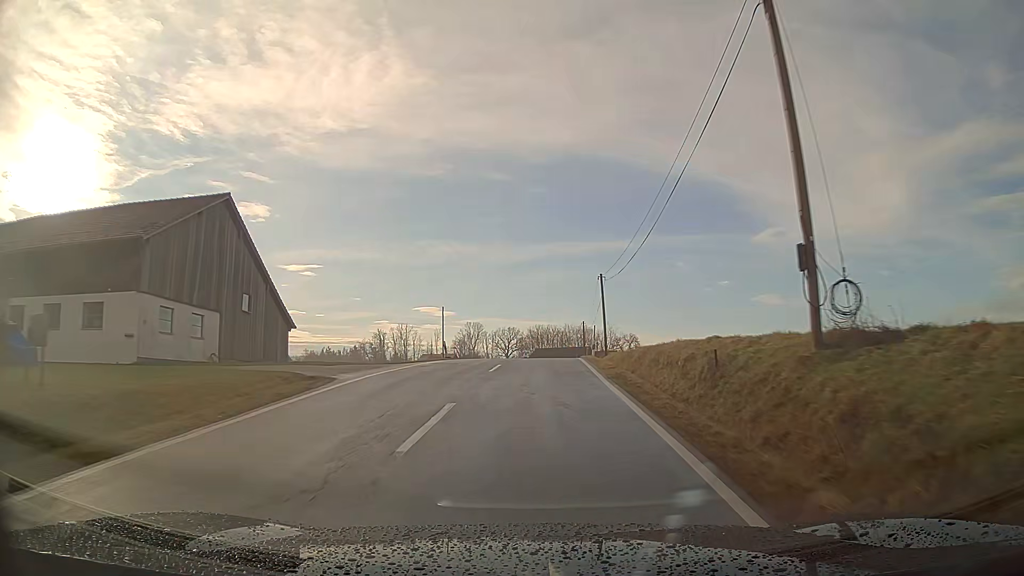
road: tertiary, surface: asphalt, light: Day
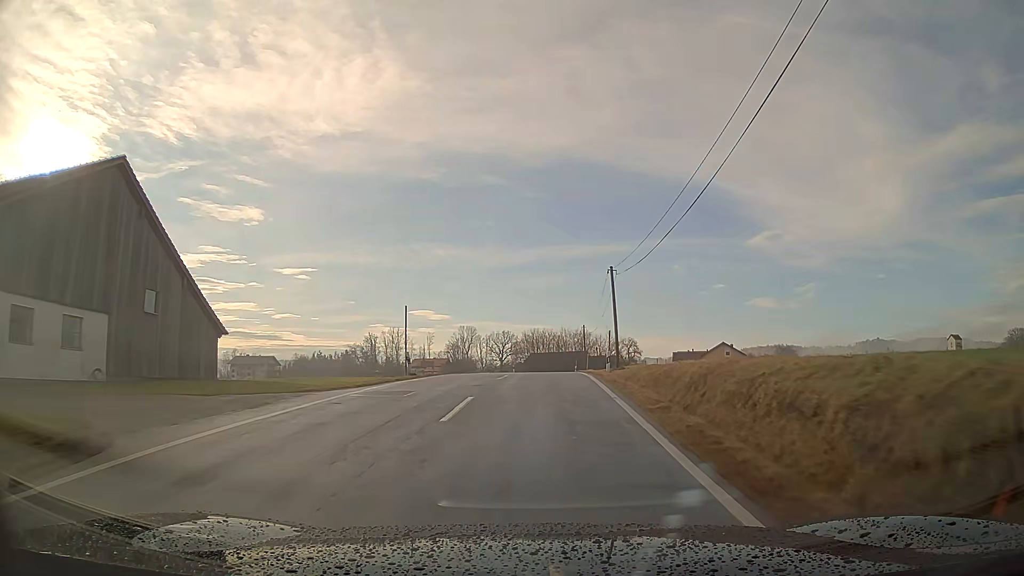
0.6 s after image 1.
(0.0, +8.9) m; 0°
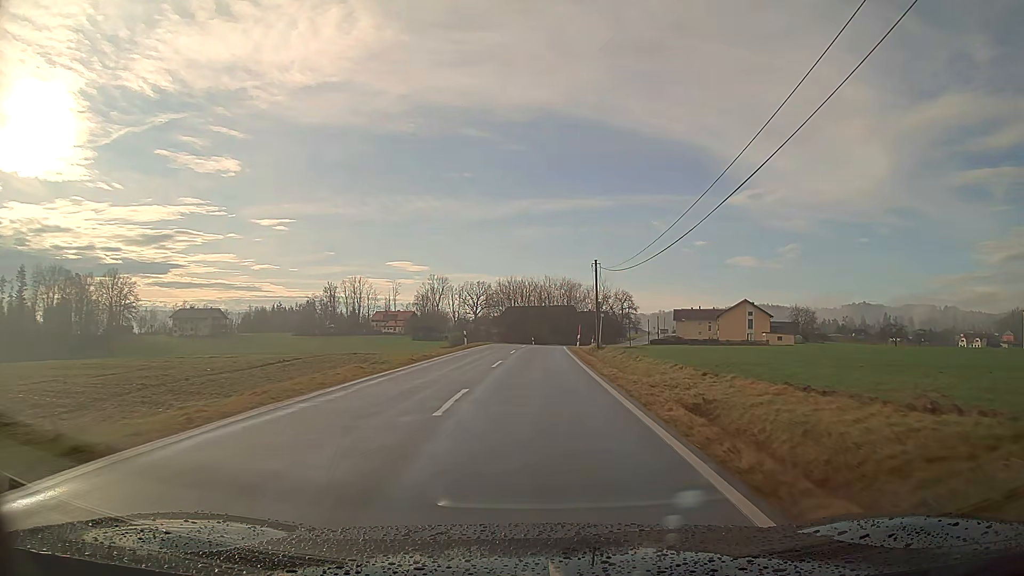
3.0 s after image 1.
(+0.6, +36.2) m; +1°
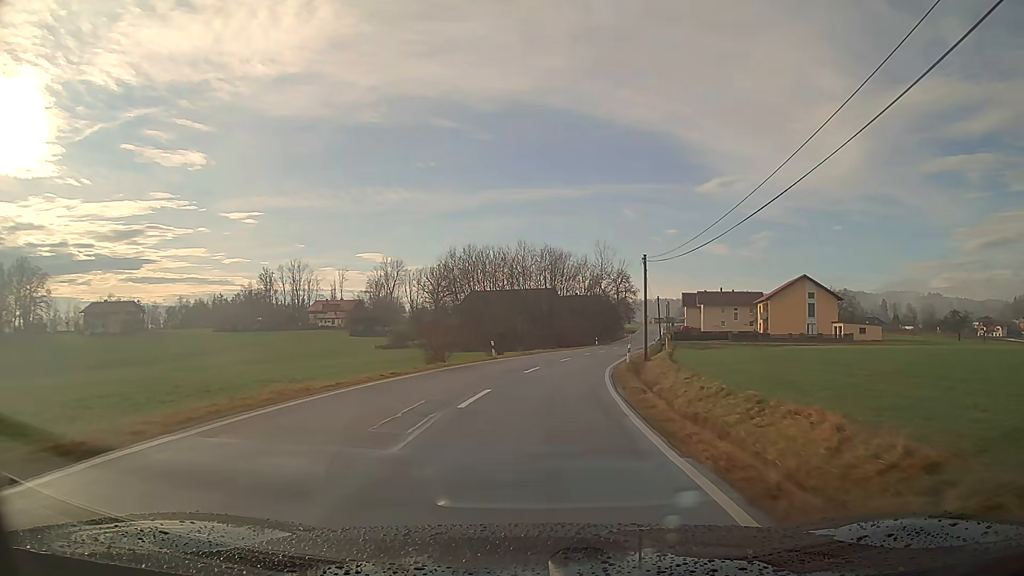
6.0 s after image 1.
(+0.9, +46.5) m; +3°
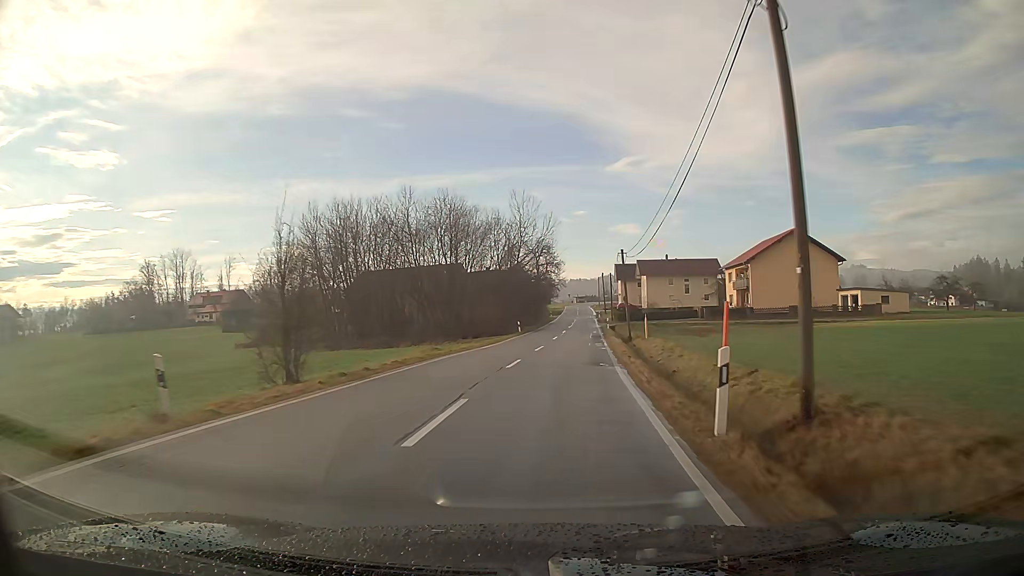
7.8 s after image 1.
(+1.6, +28.0) m; +7°
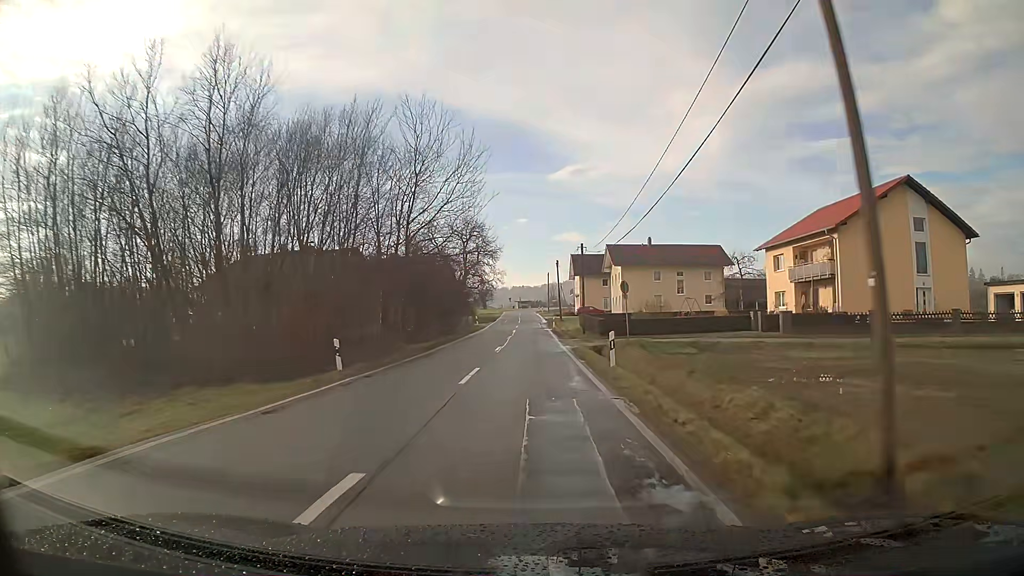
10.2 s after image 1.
(+1.9, +37.1) m; +4°
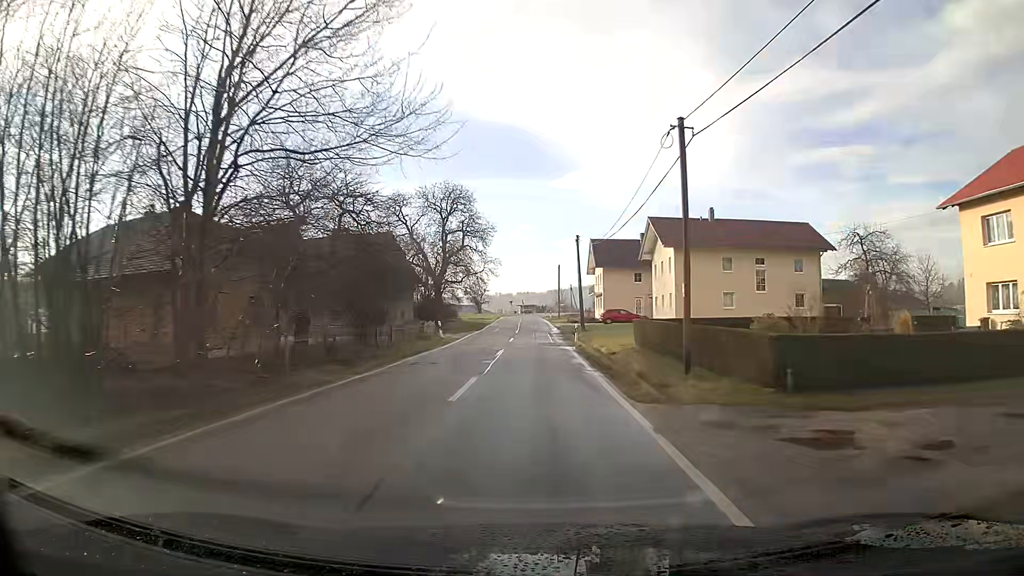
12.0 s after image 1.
(-0.1, +27.5) m; 0°
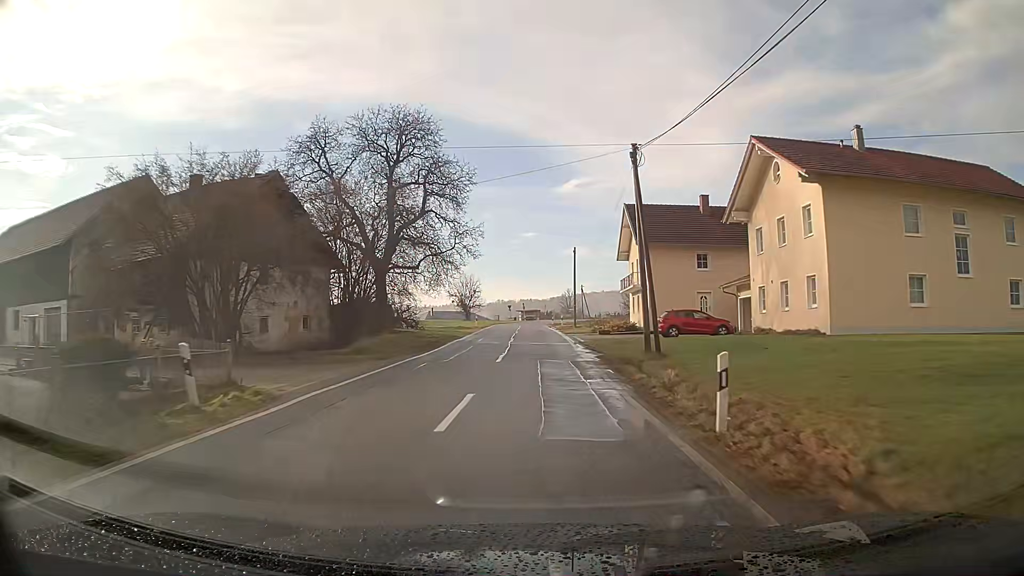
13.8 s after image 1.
(0.0, +27.2) m; 0°
(0, +10) (0, +20) (0, +30) (0, +40) (0, +50) (-1, +60) (-1, +70) (-1, +80) (0, +90) (+2, +100) m
